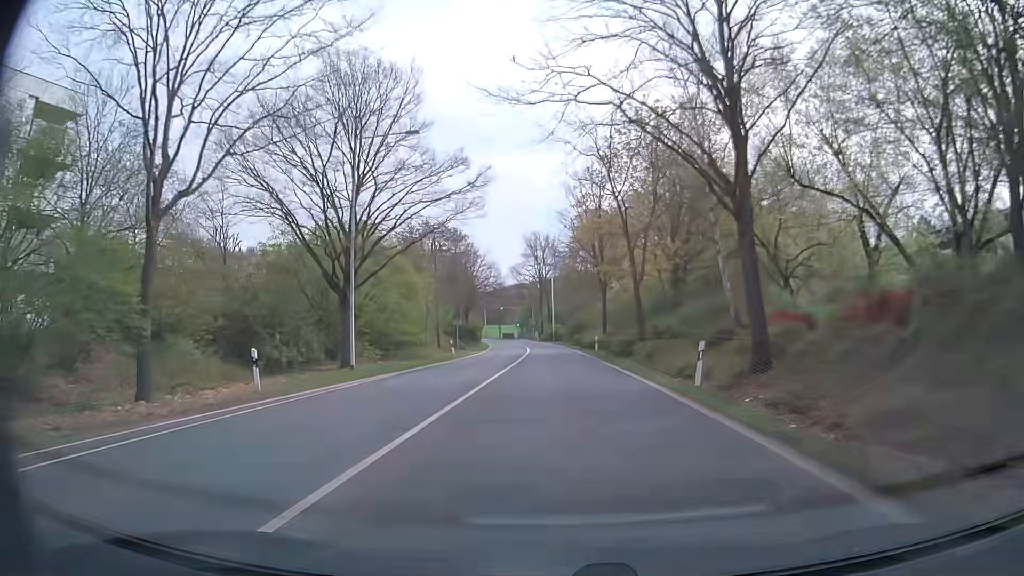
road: secondary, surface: asphalt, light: Day
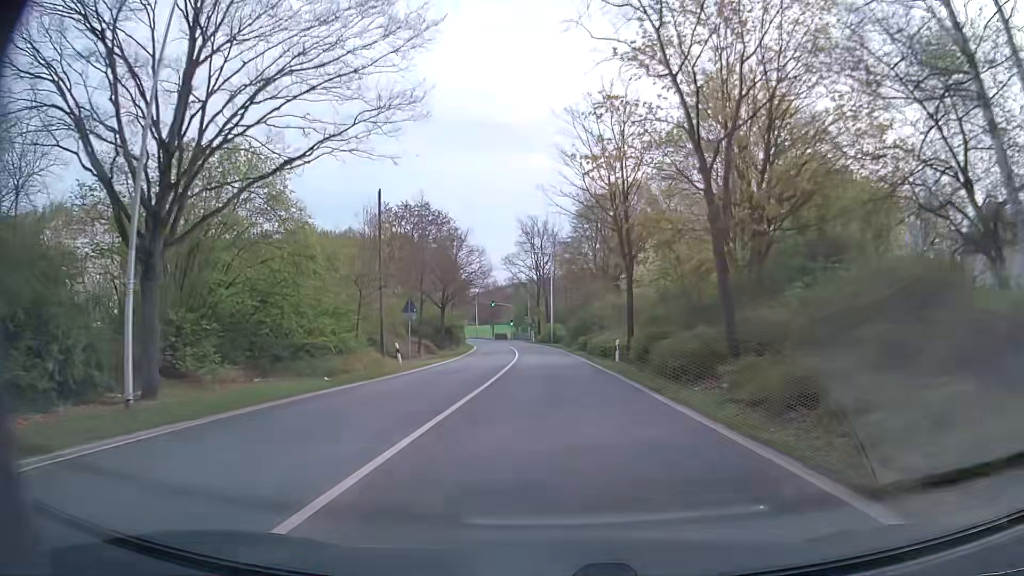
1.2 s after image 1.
(0.0, +15.3) m; 0°
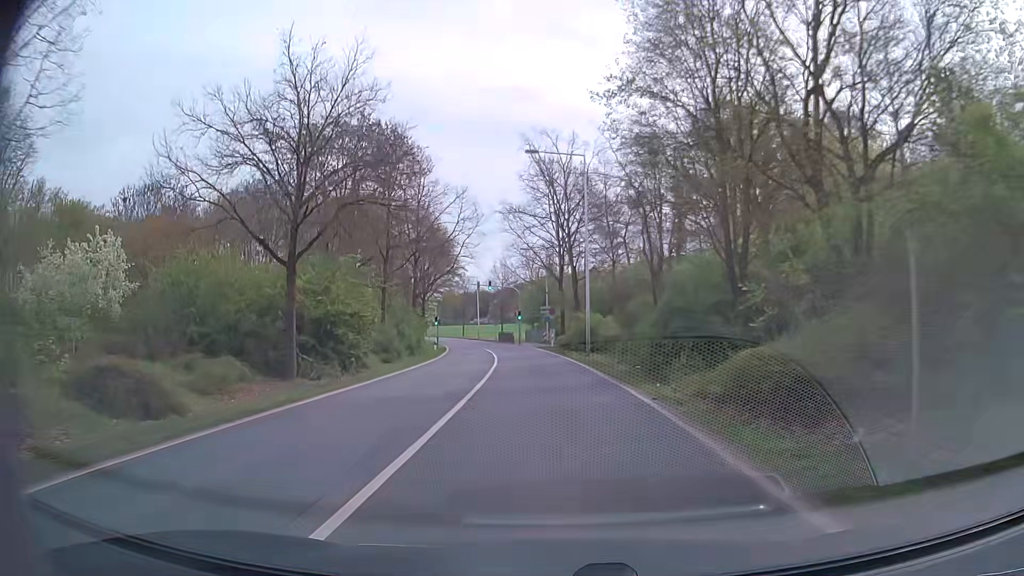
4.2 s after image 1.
(-0.6, +38.1) m; -2°
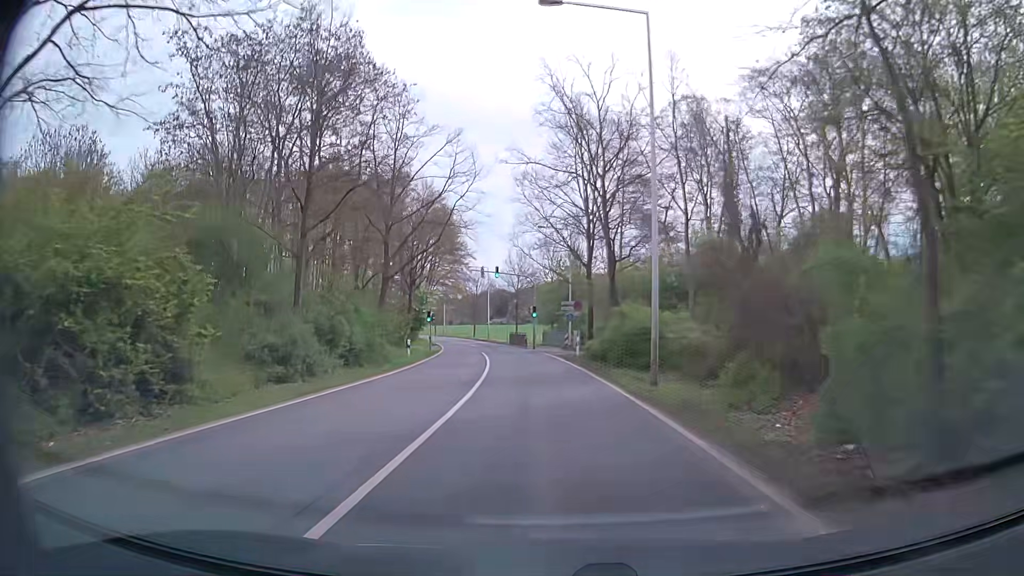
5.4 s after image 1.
(-0.2, +15.2) m; -2°
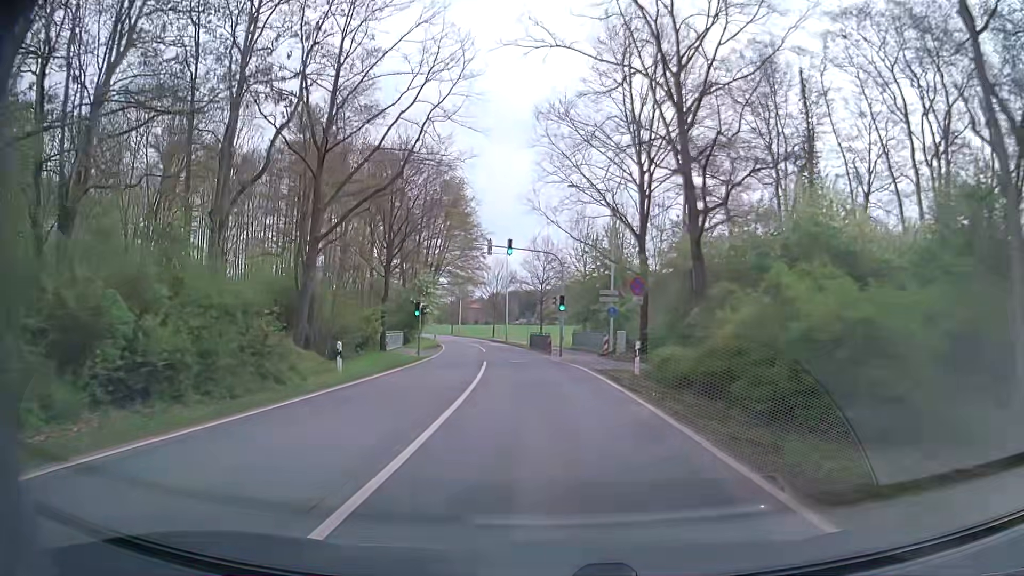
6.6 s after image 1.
(-0.2, +15.2) m; -2°
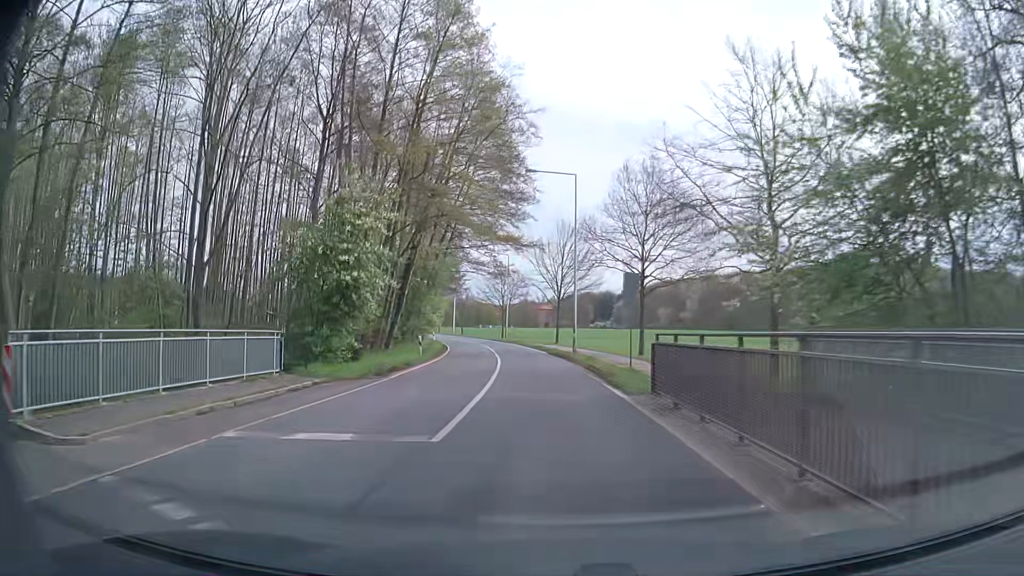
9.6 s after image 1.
(-2.2, +37.9) m; -6°
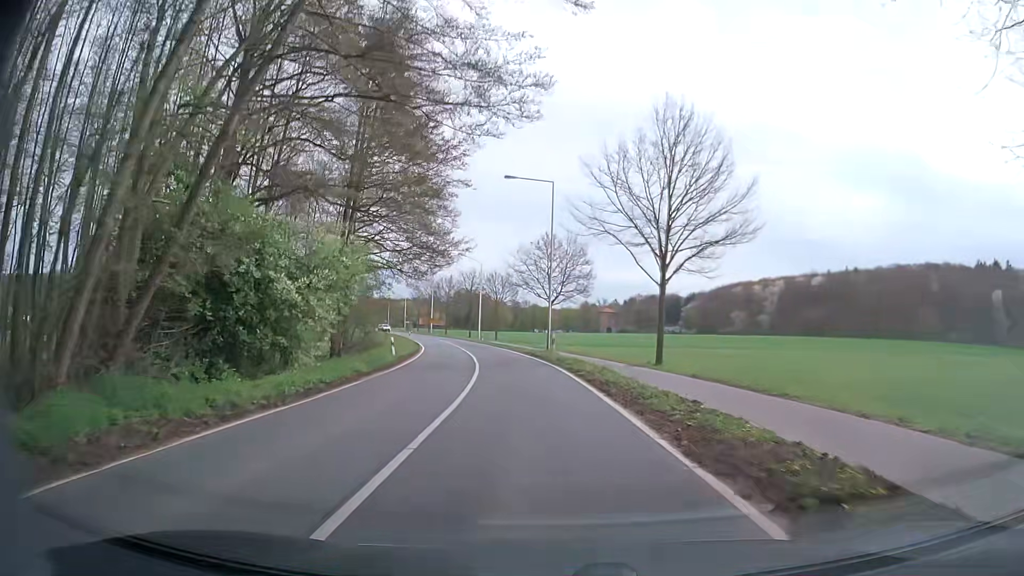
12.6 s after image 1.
(-2.0, +37.9) m; -5°
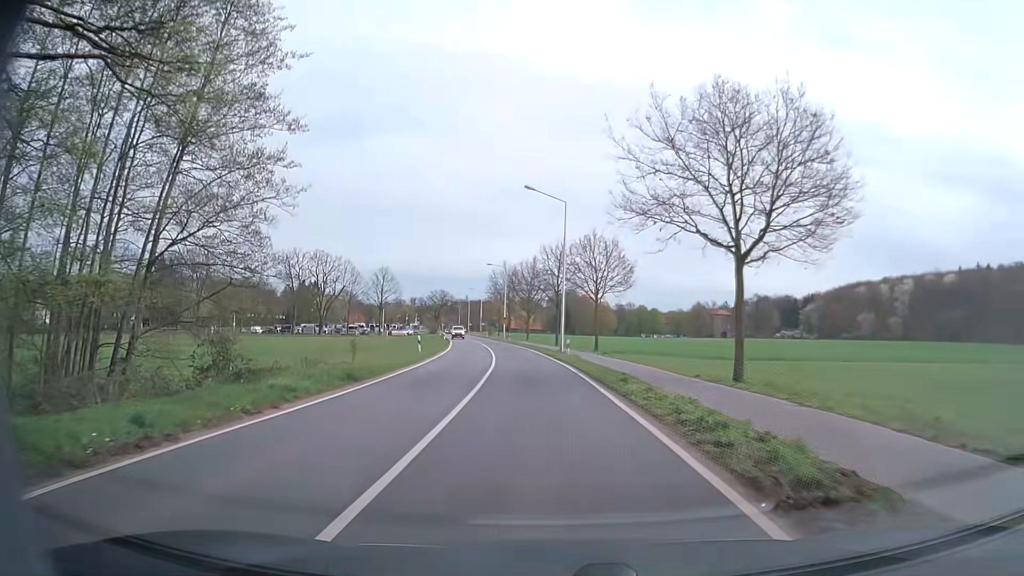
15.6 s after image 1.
(-3.4, +37.7) m; -10°
(0, +10) (-1, +20) (-1, +30) (-2, +40) (-3, +50) (-4, +60) (-6, +70) (-7, +80) (-9, +89) (-11, +99) m
